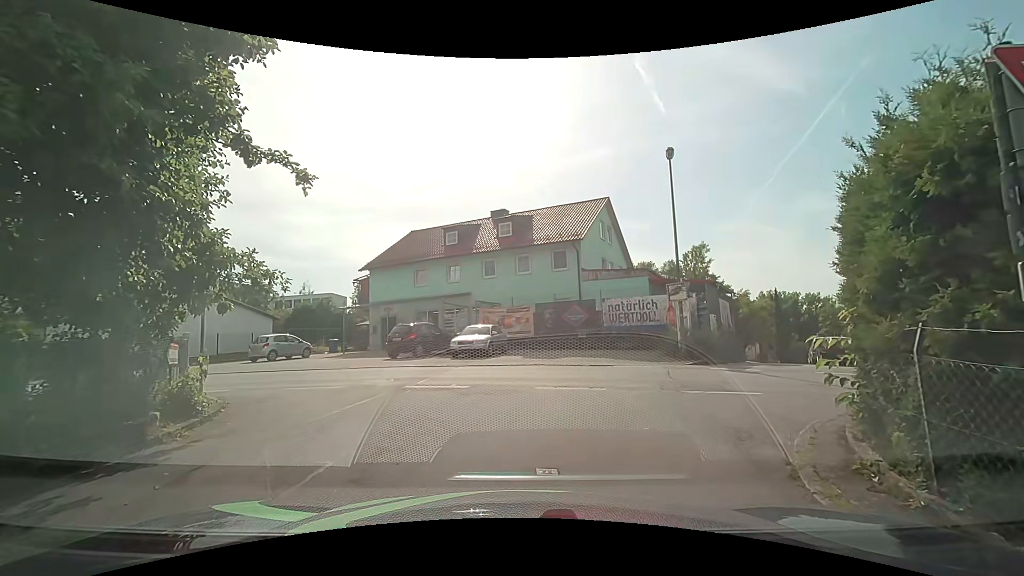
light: Day
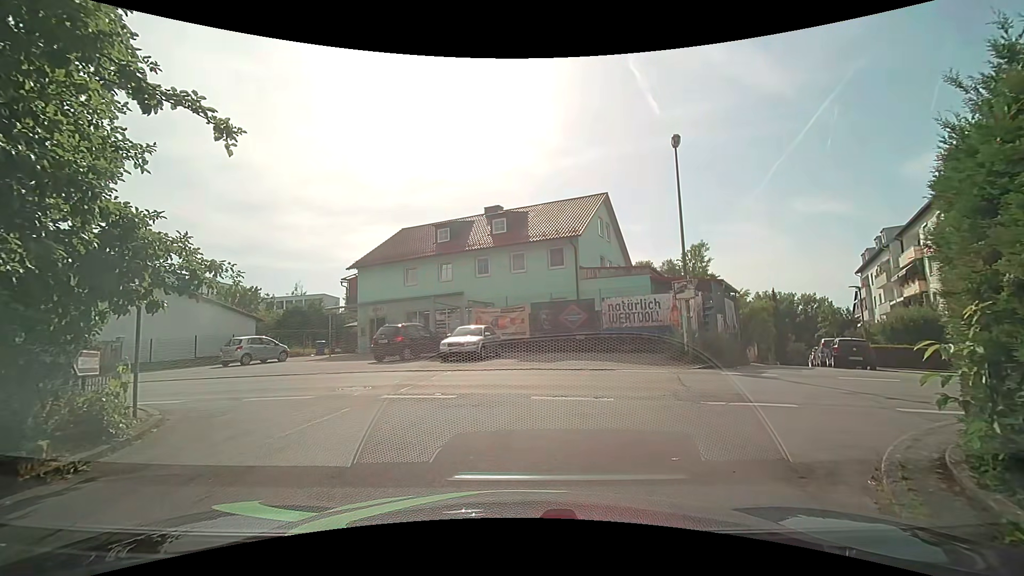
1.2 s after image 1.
(0.0, +1.4) m; 0°
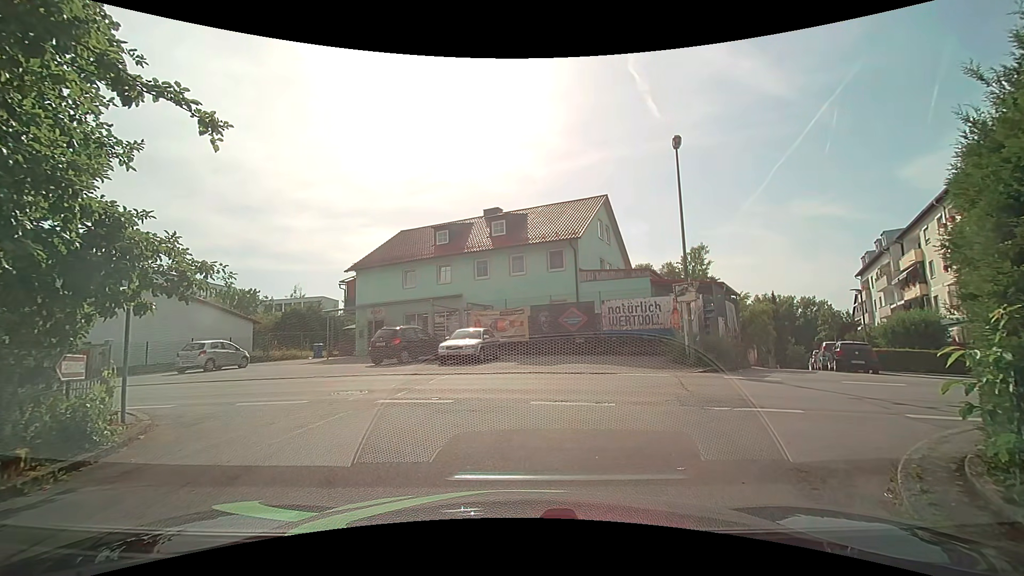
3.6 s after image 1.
(0.0, +0.4) m; 0°
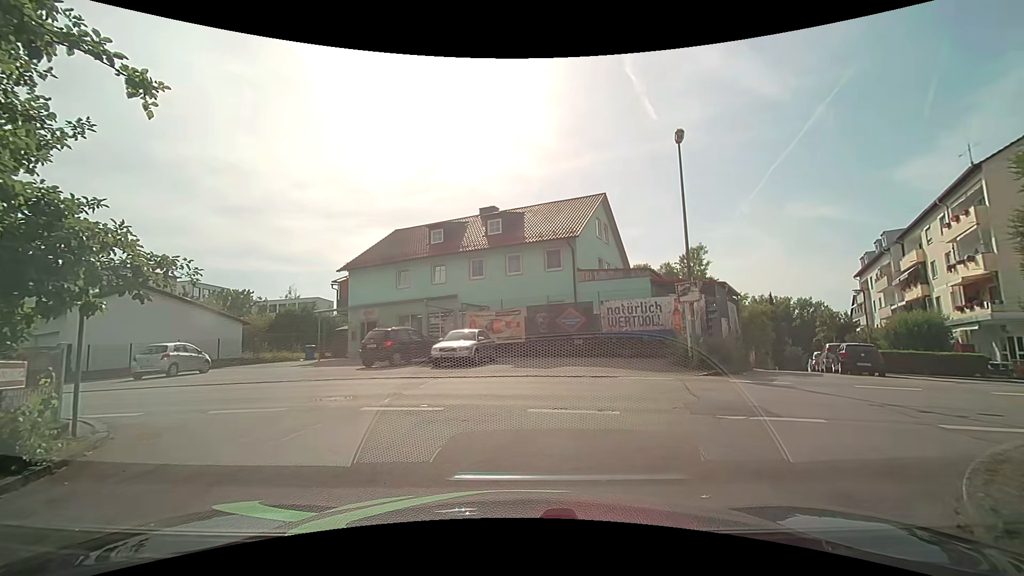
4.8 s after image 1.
(0.0, +0.8) m; 0°
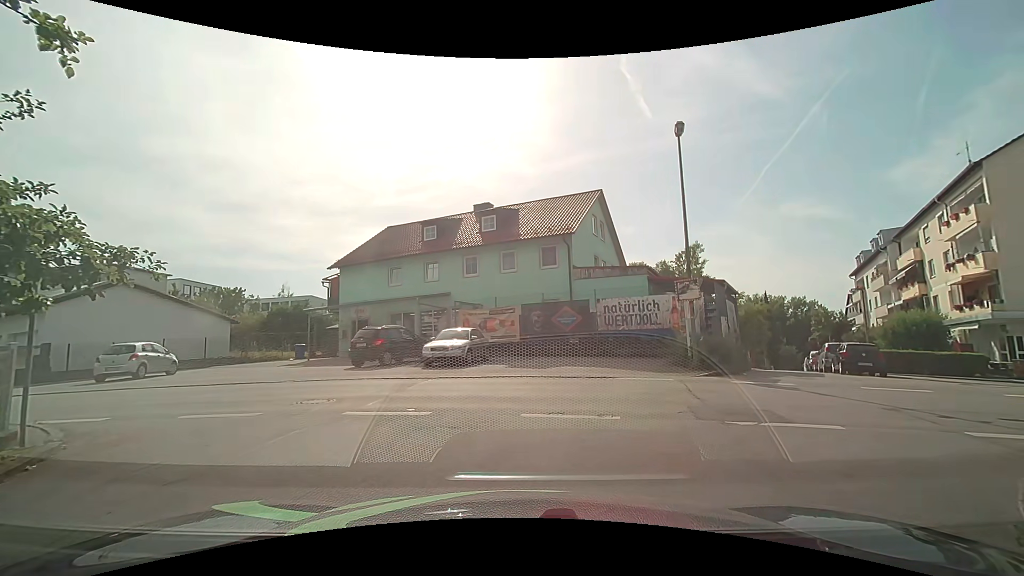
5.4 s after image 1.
(0.0, +0.6) m; 0°
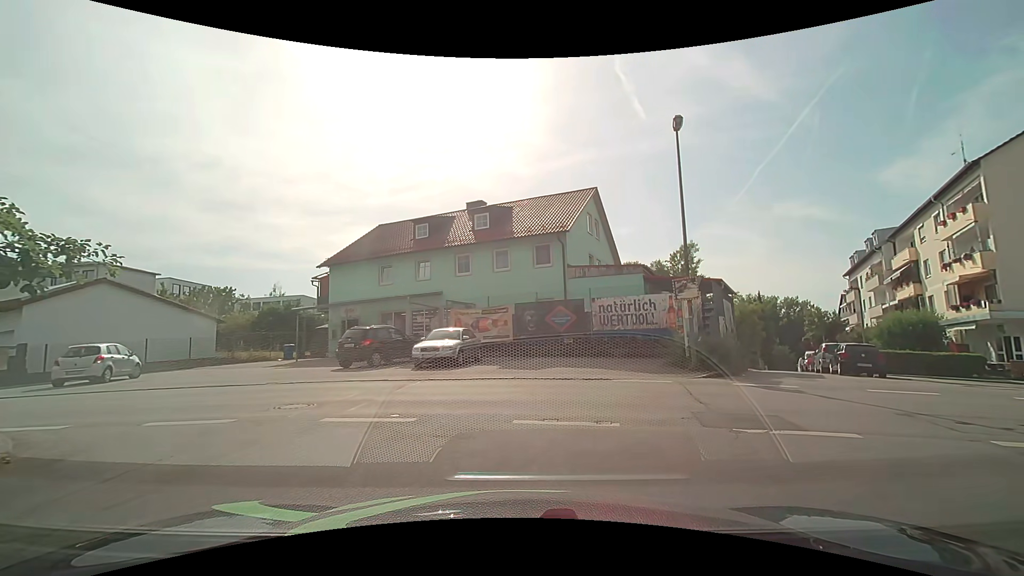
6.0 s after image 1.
(0.0, +0.5) m; 0°
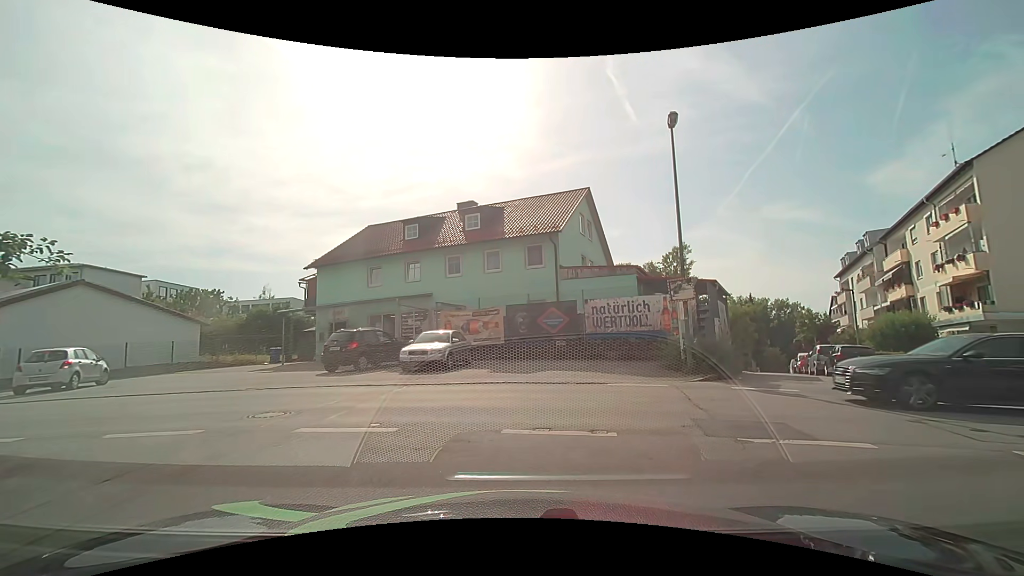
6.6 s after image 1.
(0.0, +0.5) m; 0°
